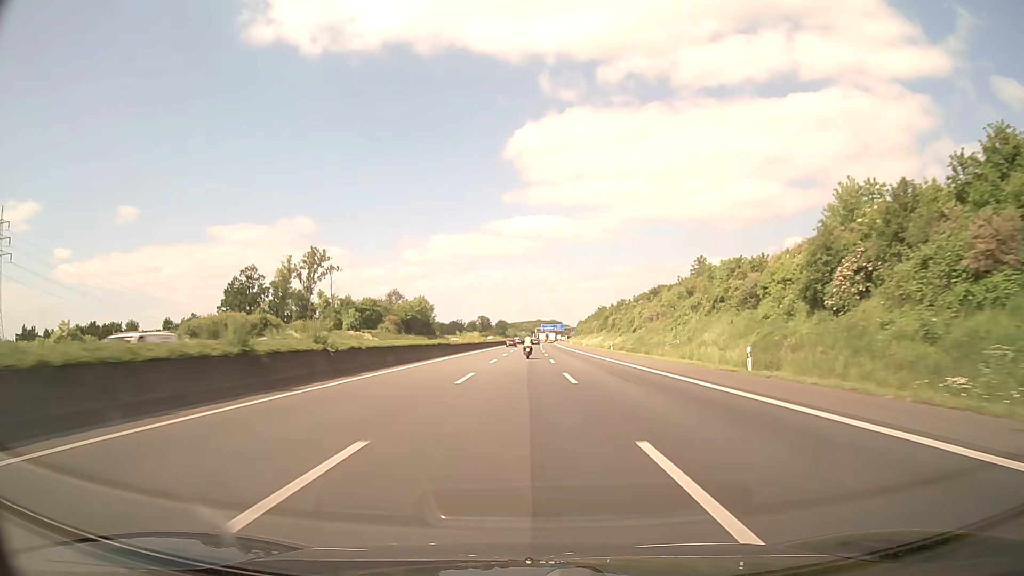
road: motorway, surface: asphalt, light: Day
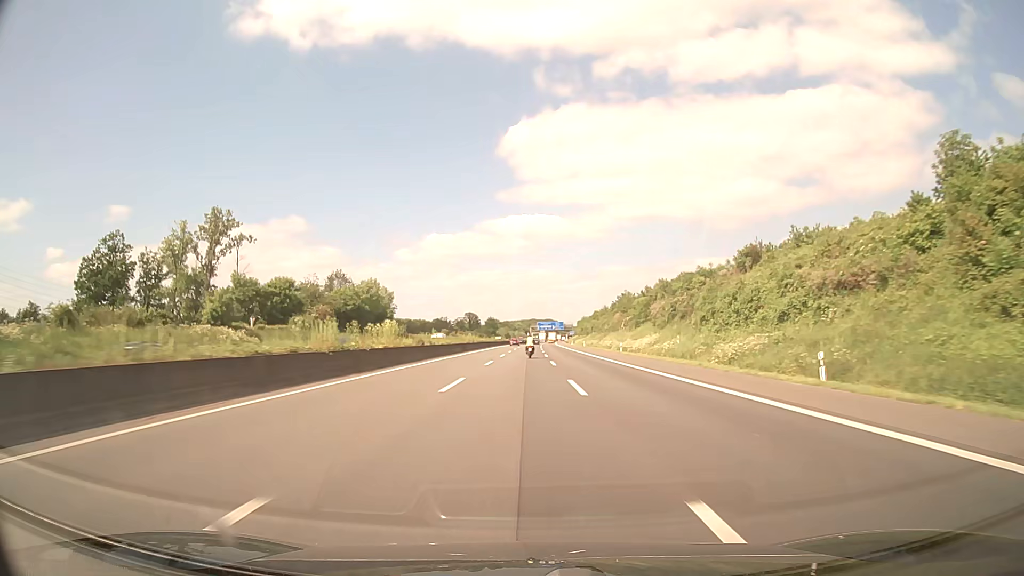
(+0.1, +57.1) m; 0°
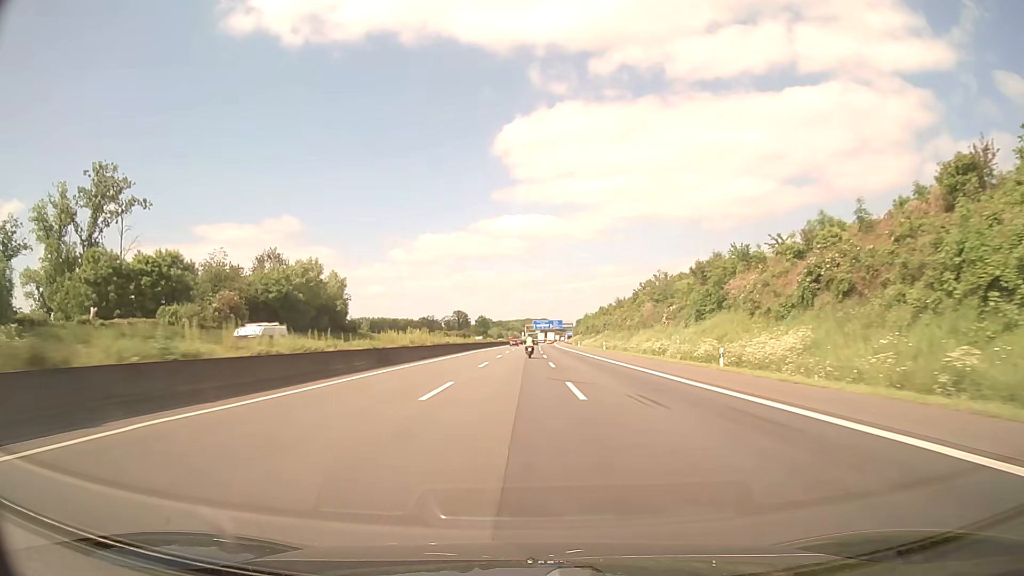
(+0.1, +38.1) m; 0°
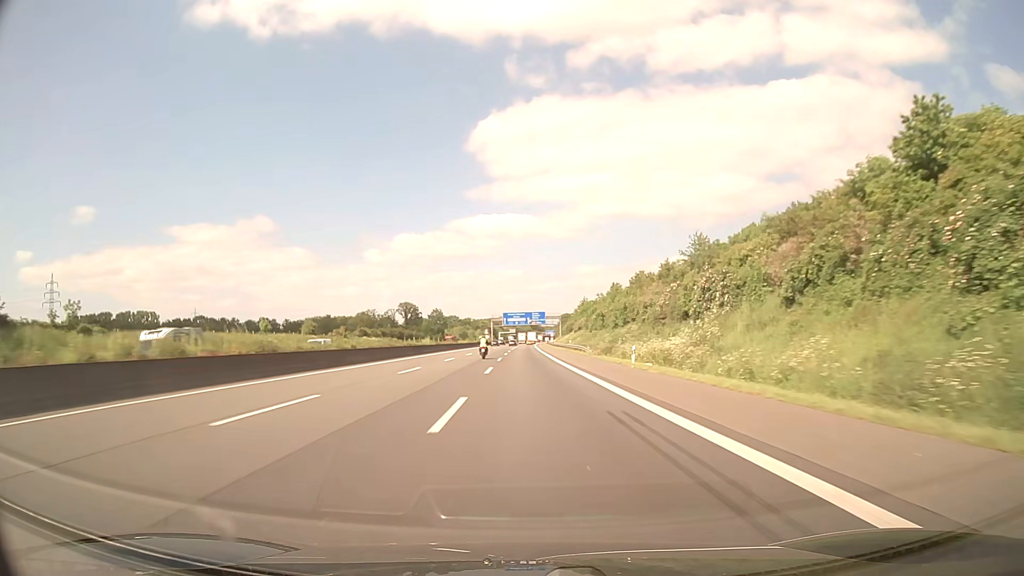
(+2.9, +94.9) m; +2°
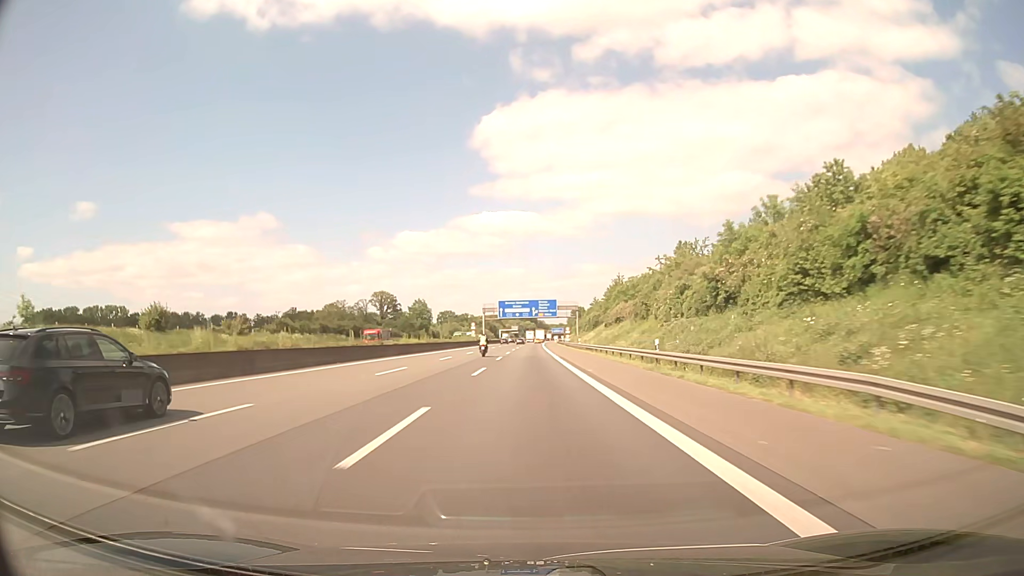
(-0.4, +57.0) m; -1°
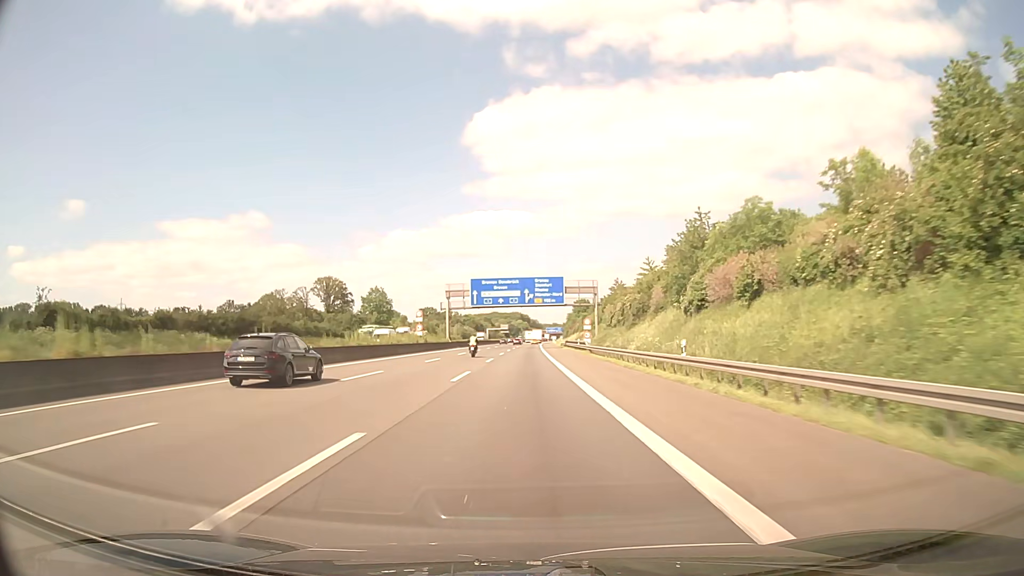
(+0.4, +57.0) m; +1°
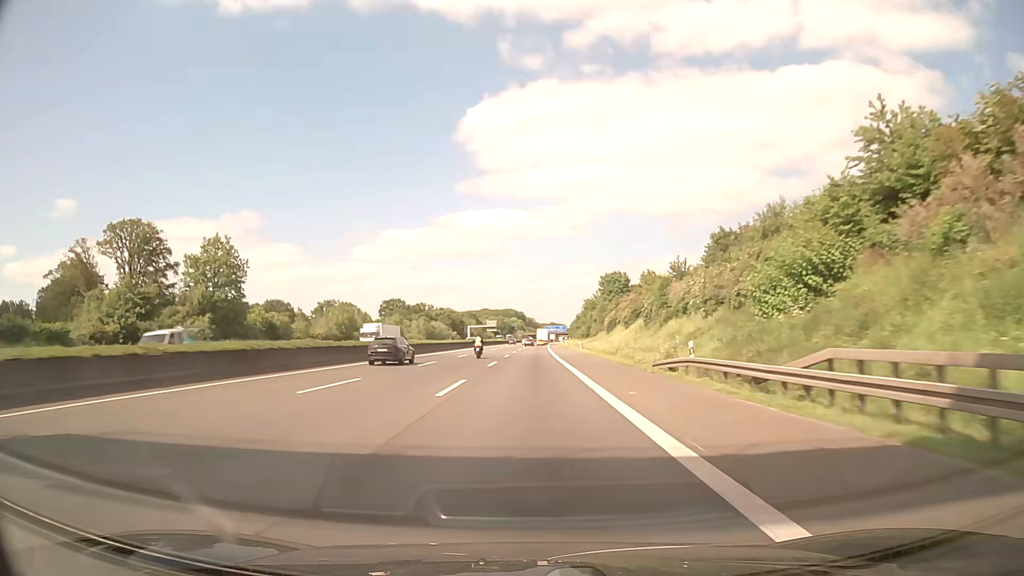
(+0.1, +95.0) m; 0°
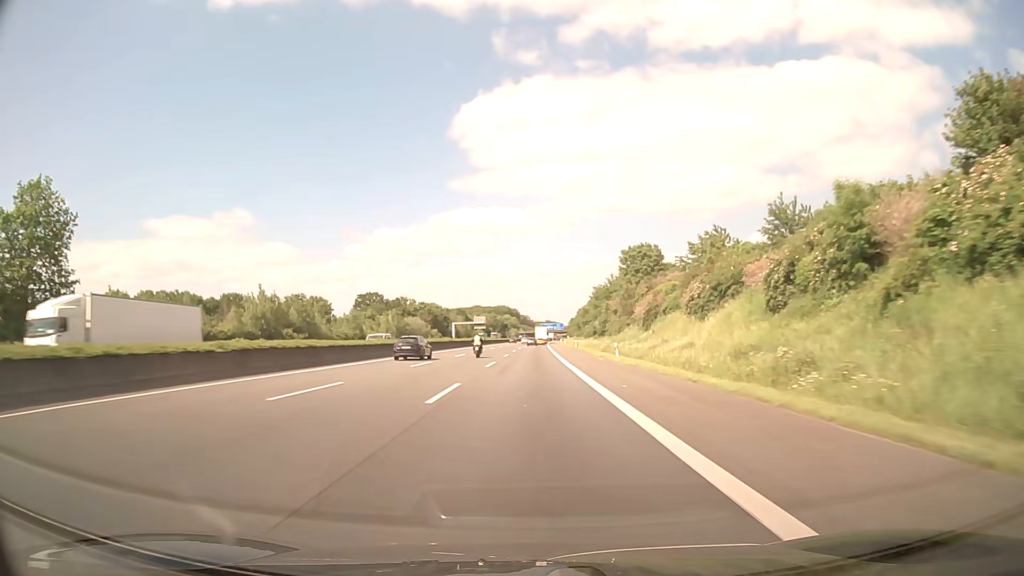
(+0.2, +38.0) m; 0°
(0, +10) (0, +20) (0, +30) (0, +40) (0, +50) (0, +60) (0, +70) (+1, +80) (+1, +90) (+1, +100) m
